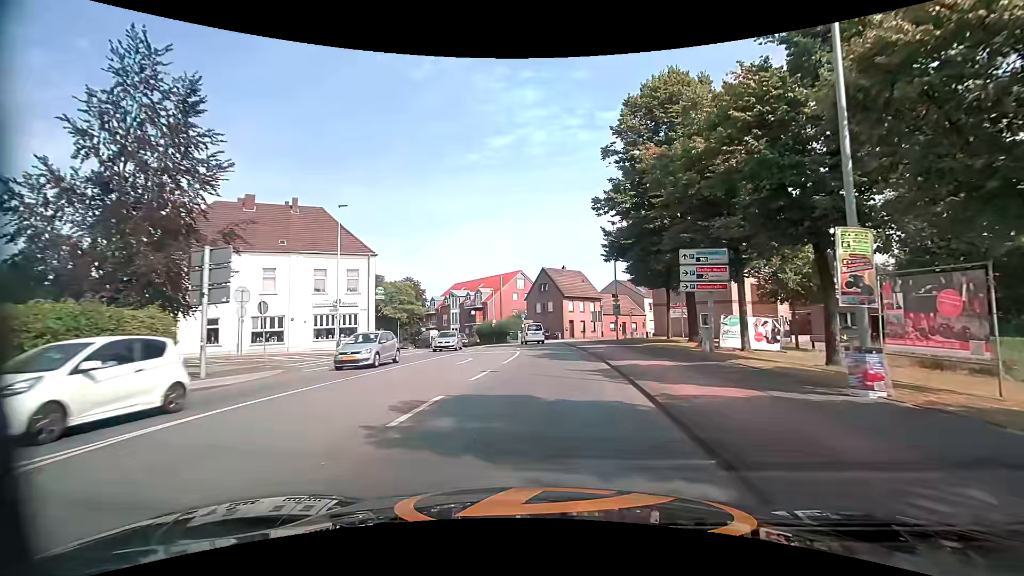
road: secondary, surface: asphalt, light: Day
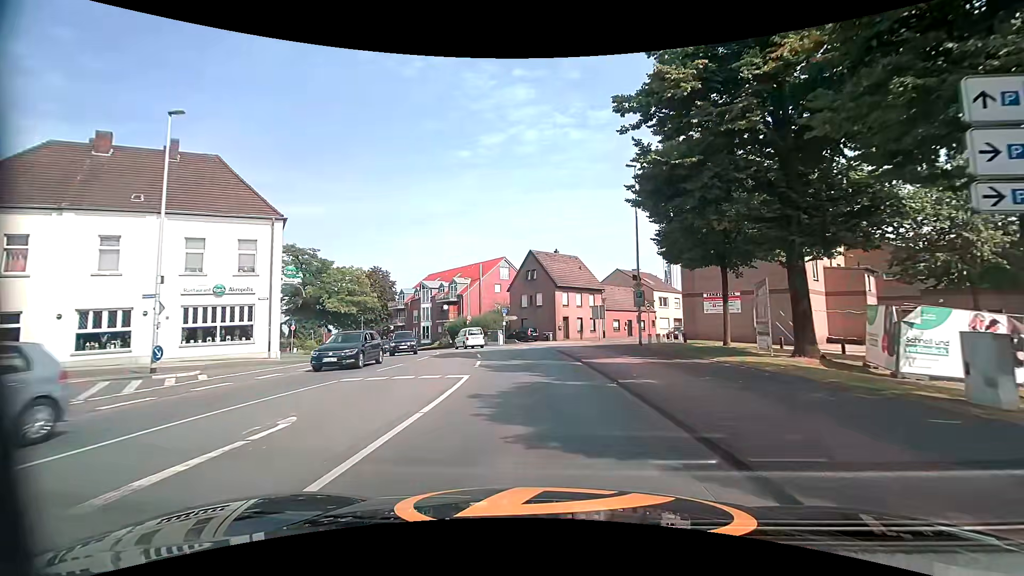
(+0.3, +14.9) m; +1°
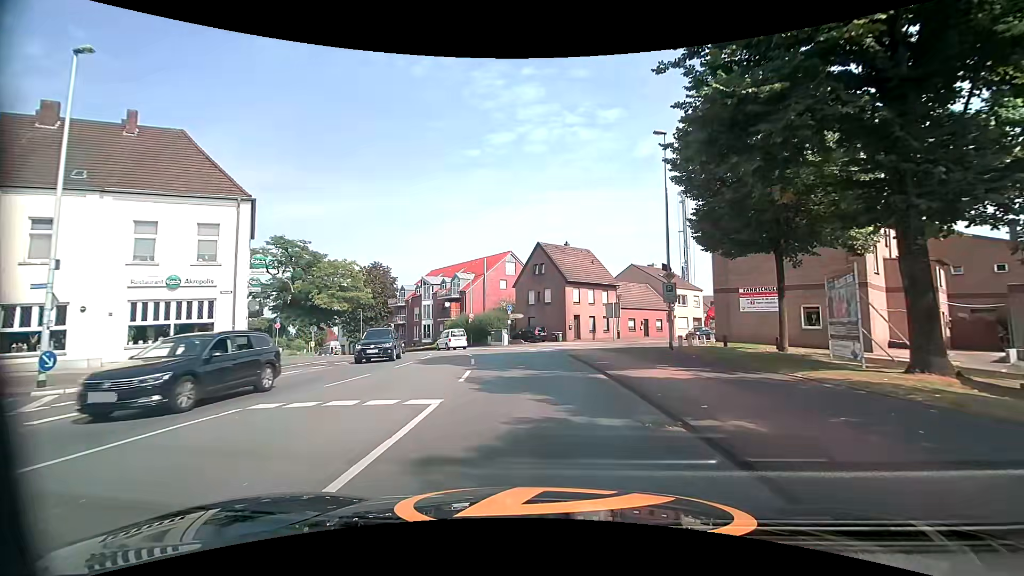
(0.0, +4.7) m; -1°
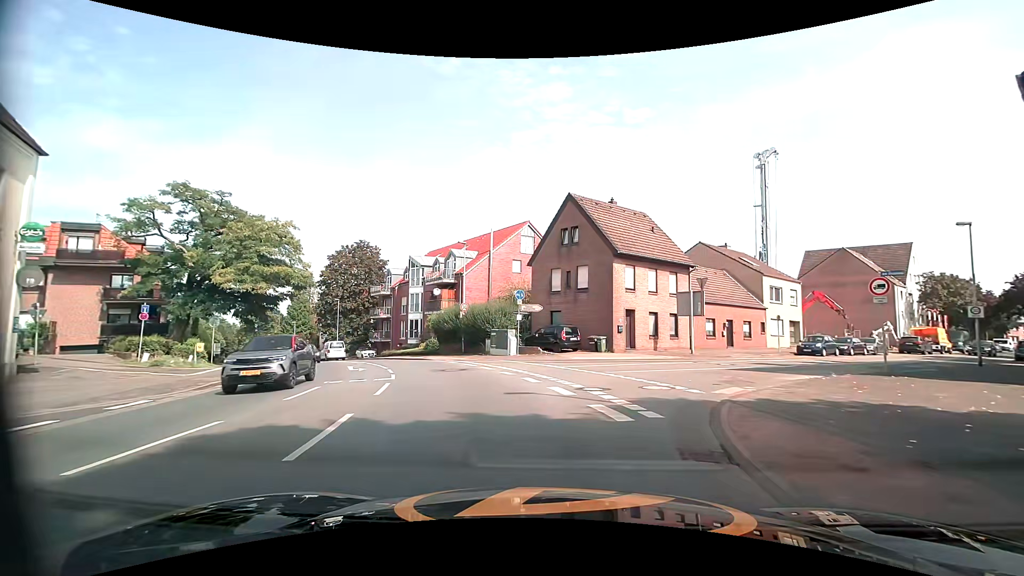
(-0.5, +18.6) m; -3°
